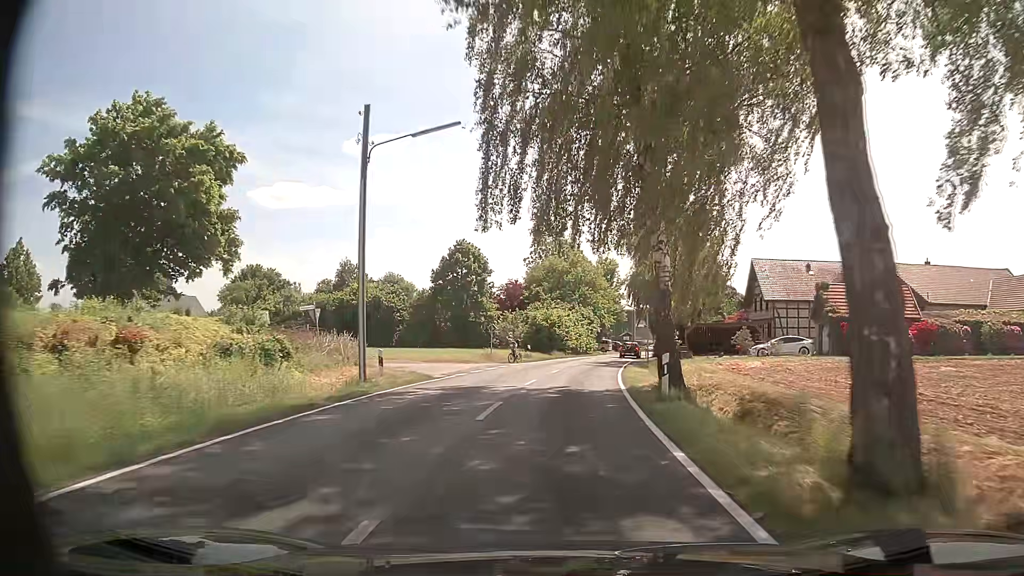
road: tertiary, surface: asphalt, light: Day
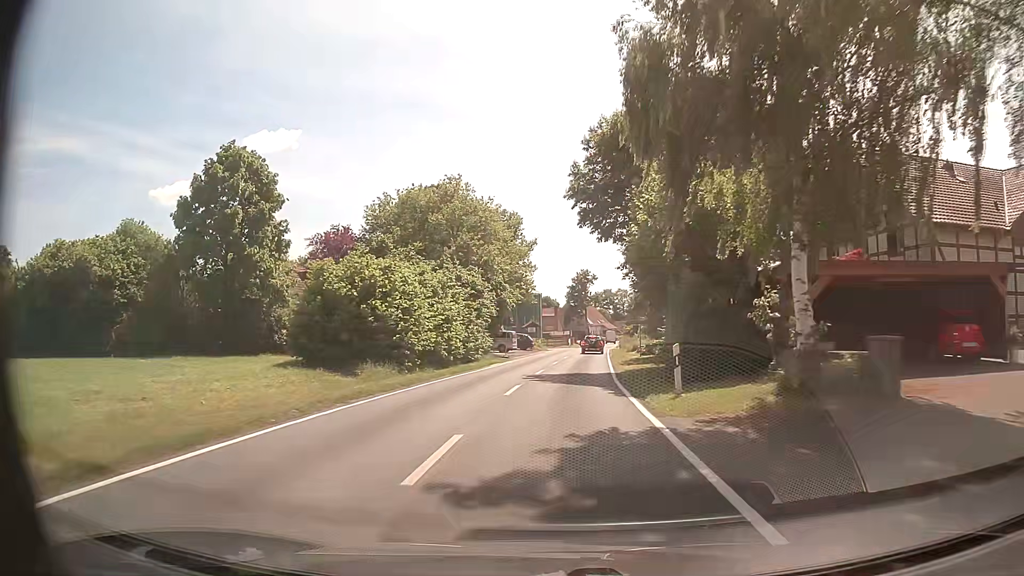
(+2.9, +40.2) m; +9°
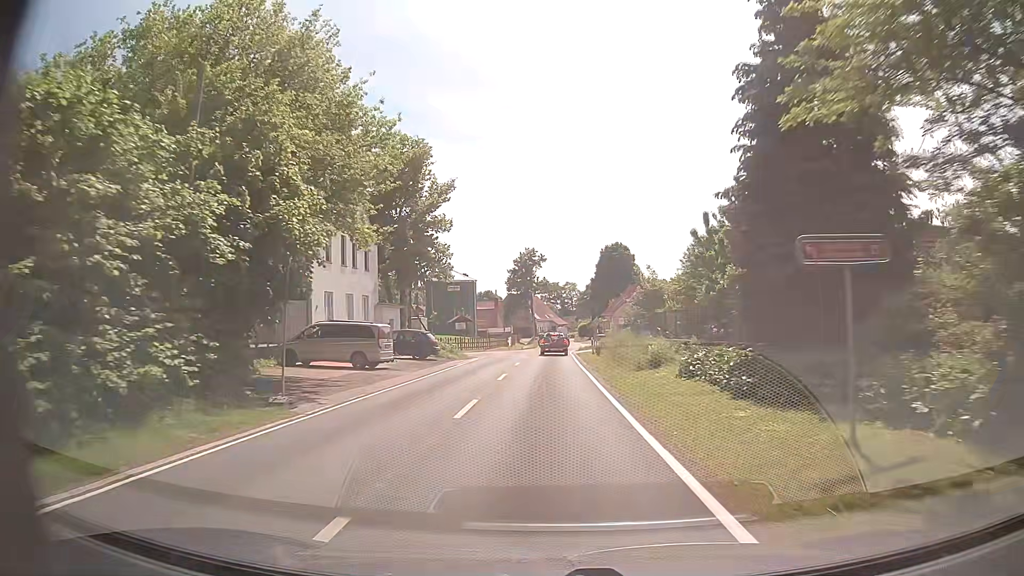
(+1.5, +30.7) m; +5°
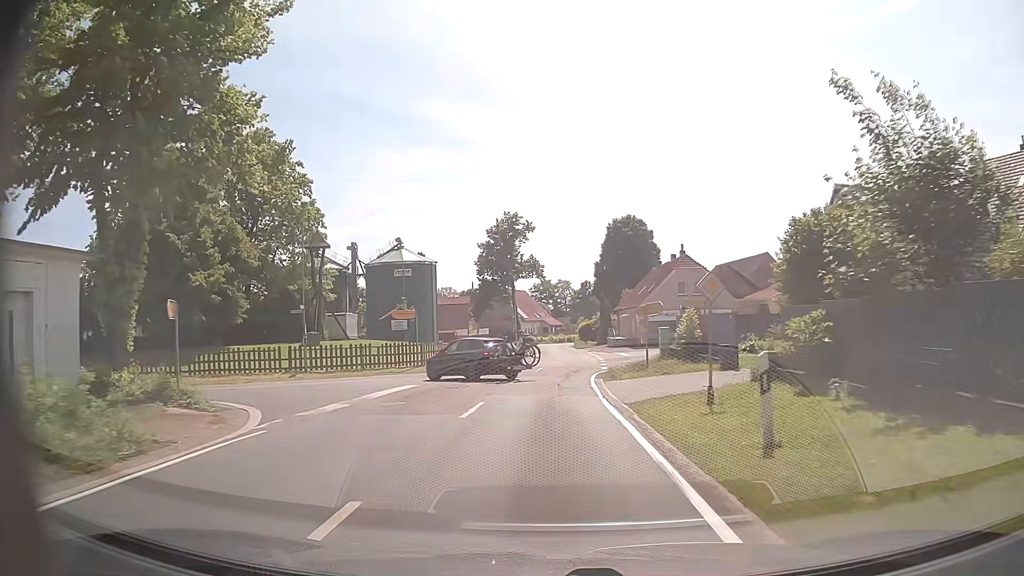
(0.0, +35.2) m; 0°
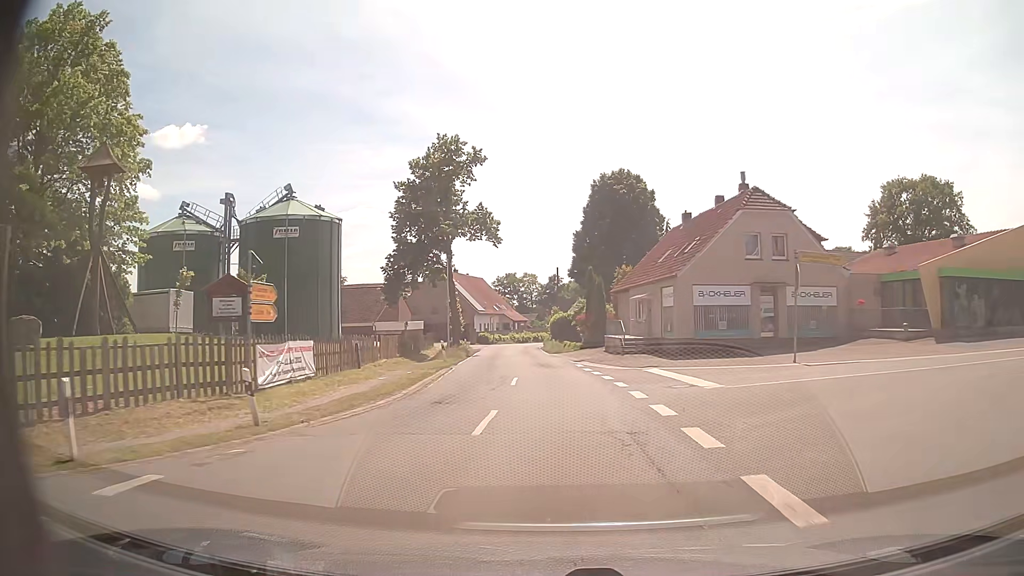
(+0.6, +29.4) m; +3°
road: secondary
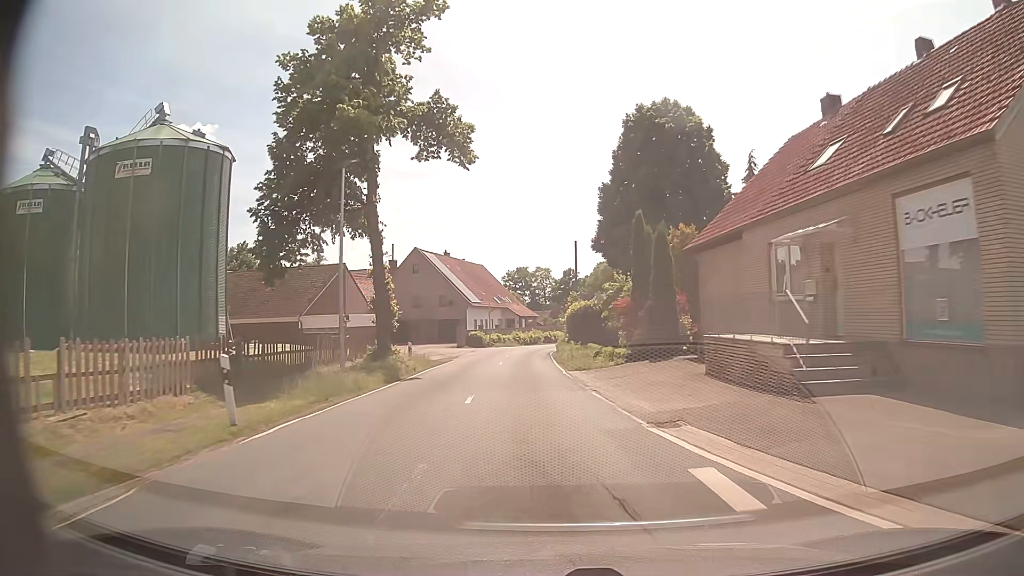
(0.0, +23.6) m; -1°
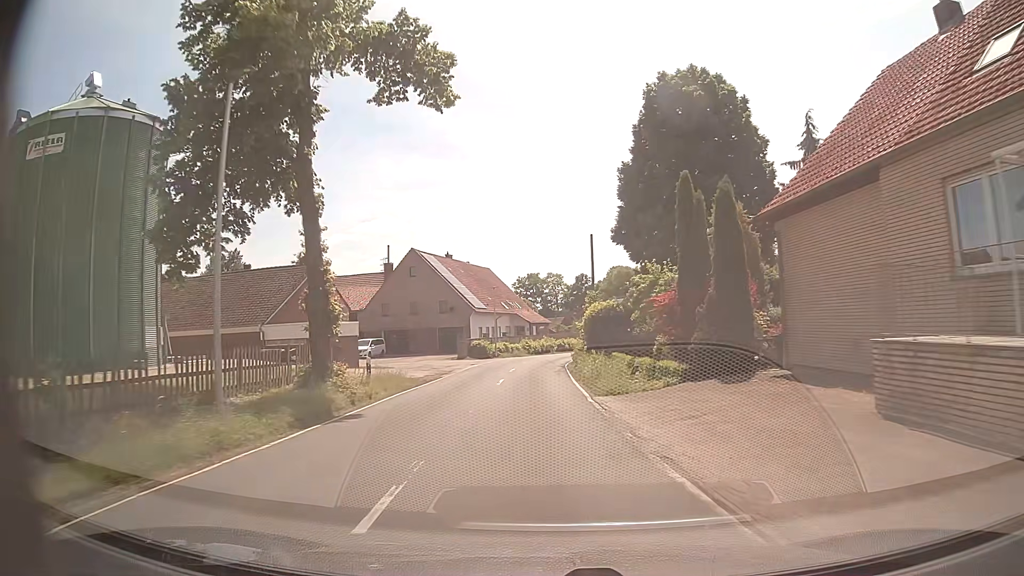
(-0.1, +8.1) m; -2°
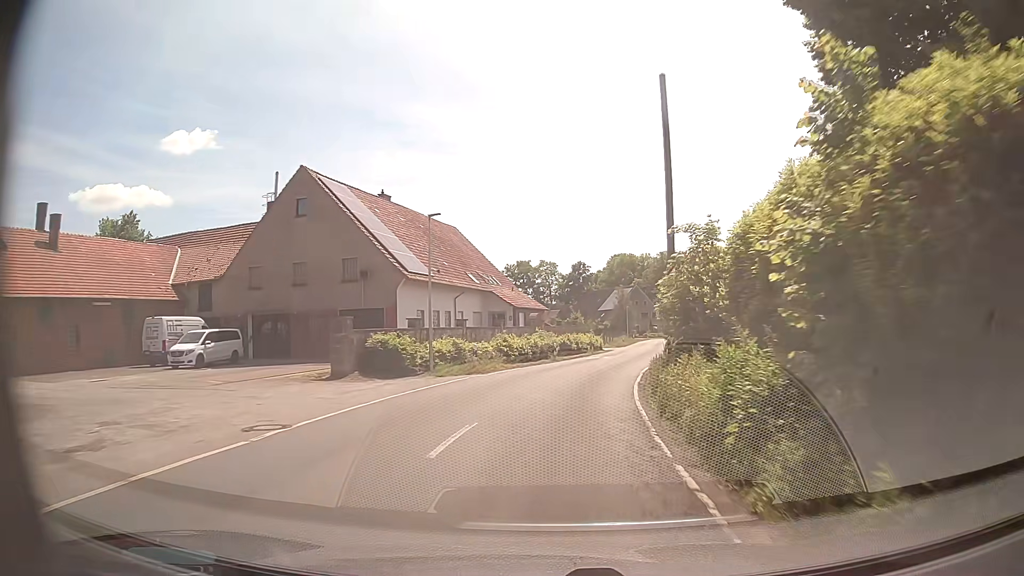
(-0.2, +33.1) m; +1°
(0, +10) (+1, +20) (+3, +30) (+5, +40) (+6, +49) (+8, +59) (+10, +69) (+12, +79) (+14, +89) (+15, +99) m
